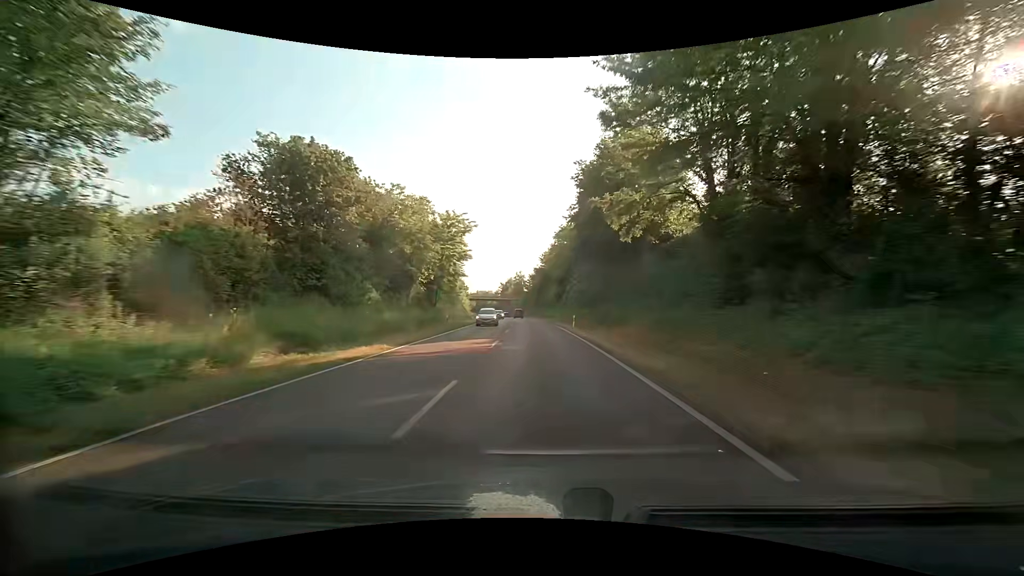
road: primary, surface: asphalt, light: Day
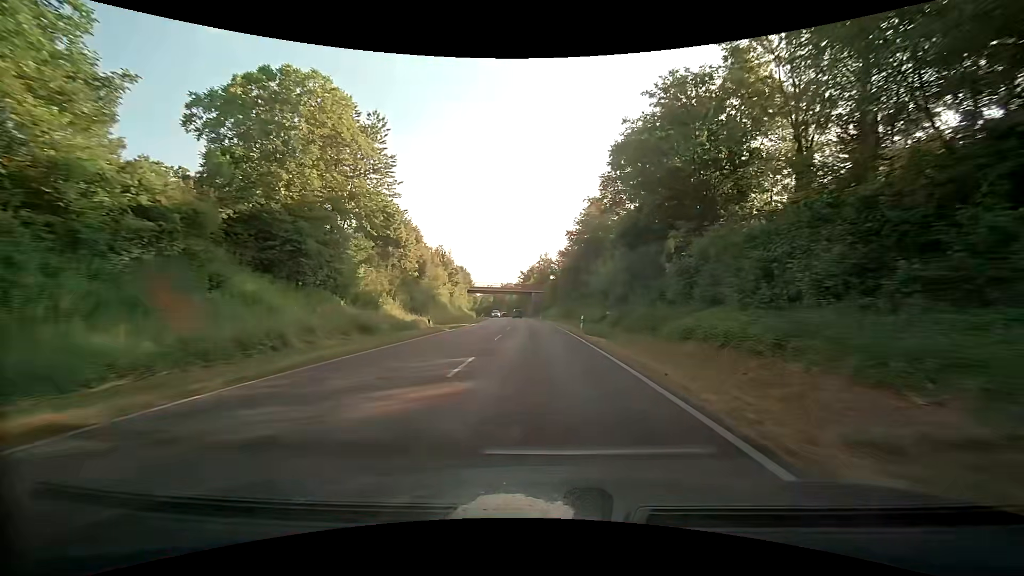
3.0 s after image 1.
(-1.8, +55.6) m; -3°
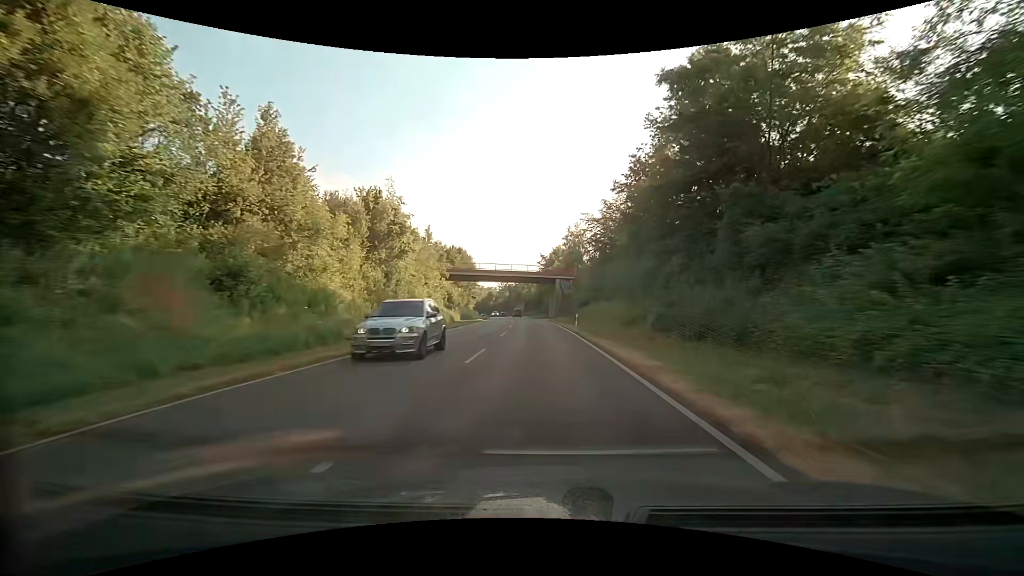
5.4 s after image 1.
(-1.2, +45.9) m; -3°
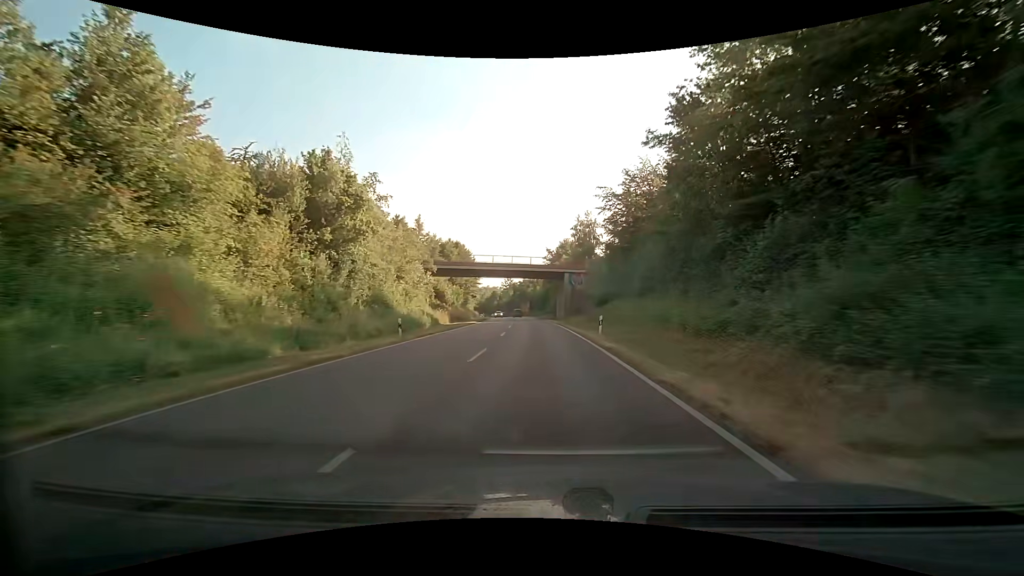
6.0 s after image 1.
(0.0, +11.7) m; 0°
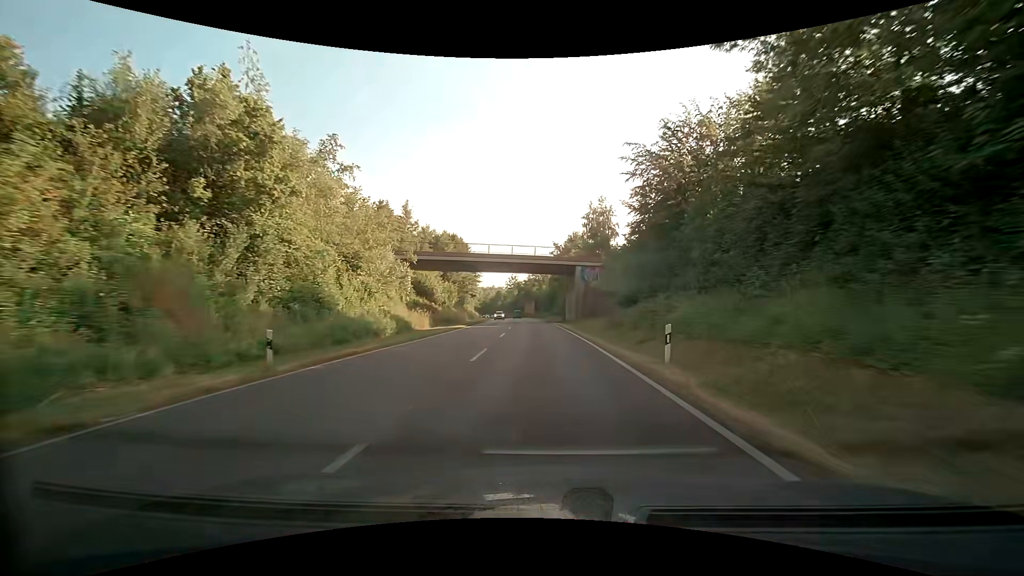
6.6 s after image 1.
(-0.2, +11.8) m; -2°
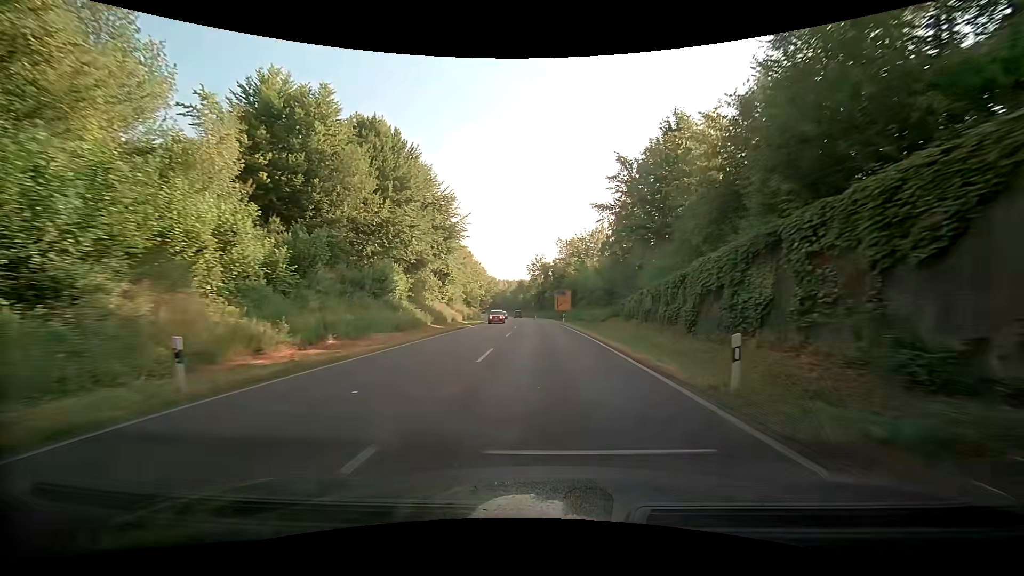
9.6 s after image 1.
(-1.6, +60.5) m; -2°
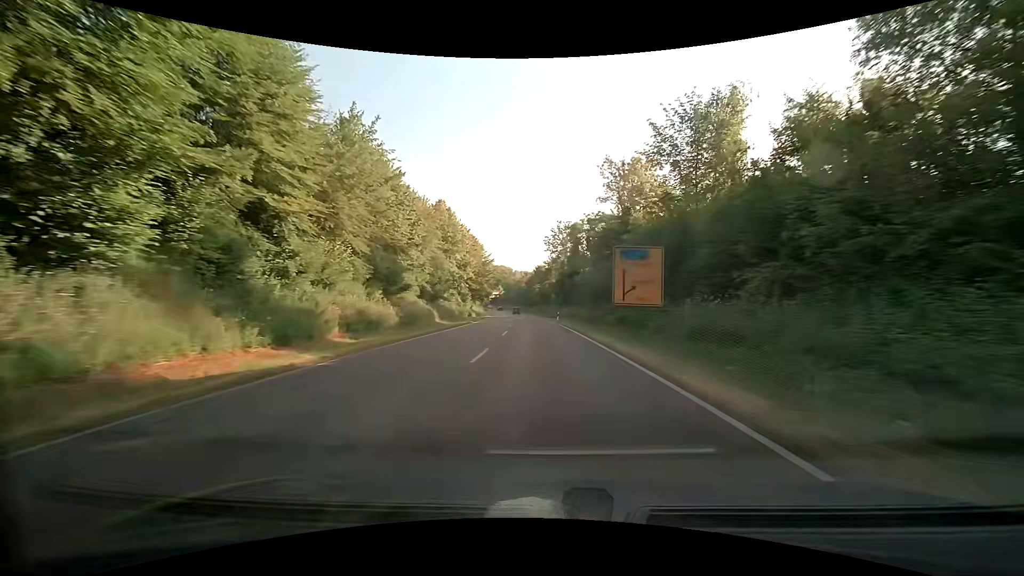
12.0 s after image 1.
(-2.1, +49.0) m; -4°
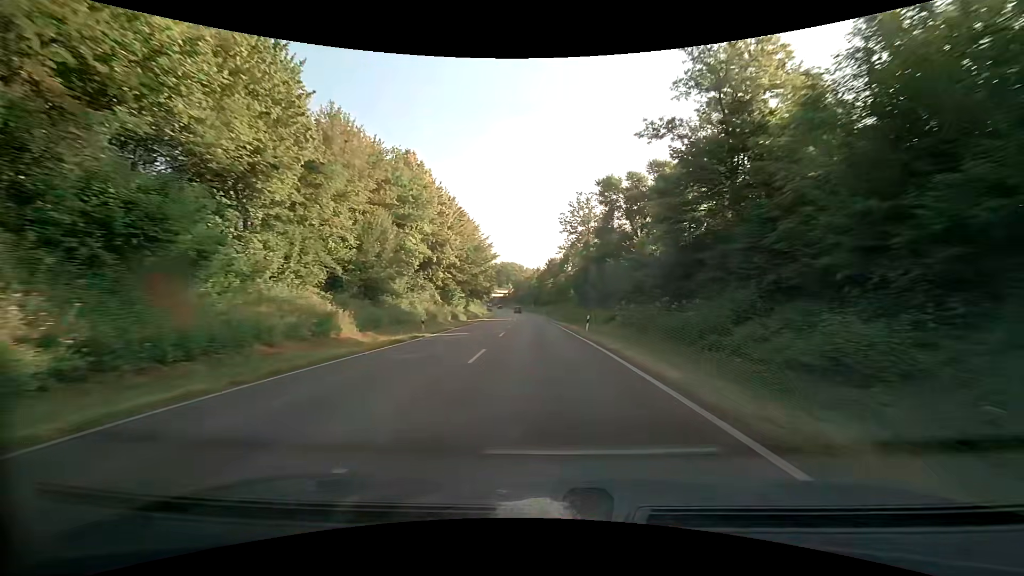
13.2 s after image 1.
(-0.3, +23.9) m; -2°
(0, +10) (0, +20) (0, +30) (-1, +40) (-1, +50) (-1, +60) (-2, +70) (-3, +80) (-3, +90) (-4, +100) m
